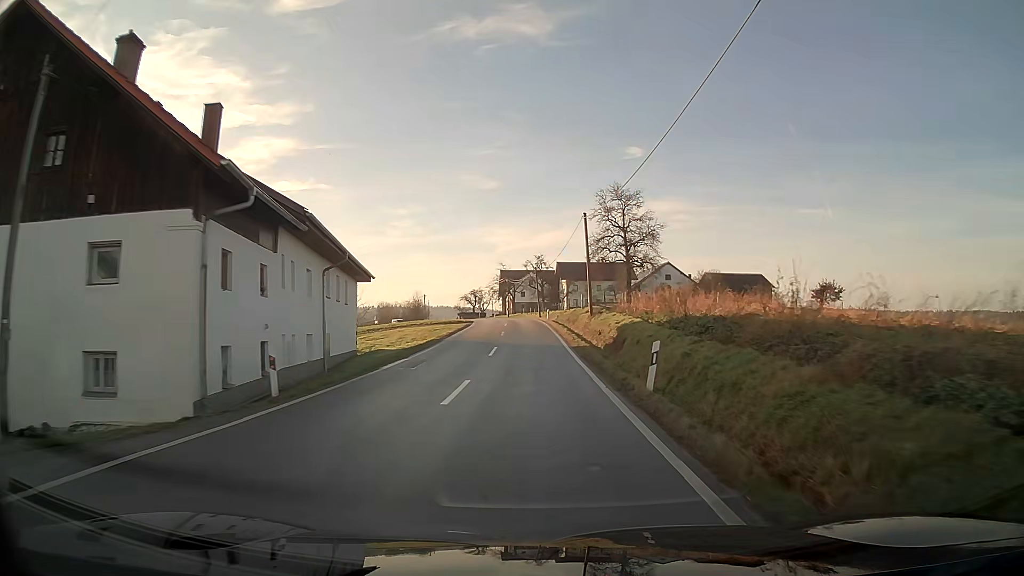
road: tertiary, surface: asphalt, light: Day
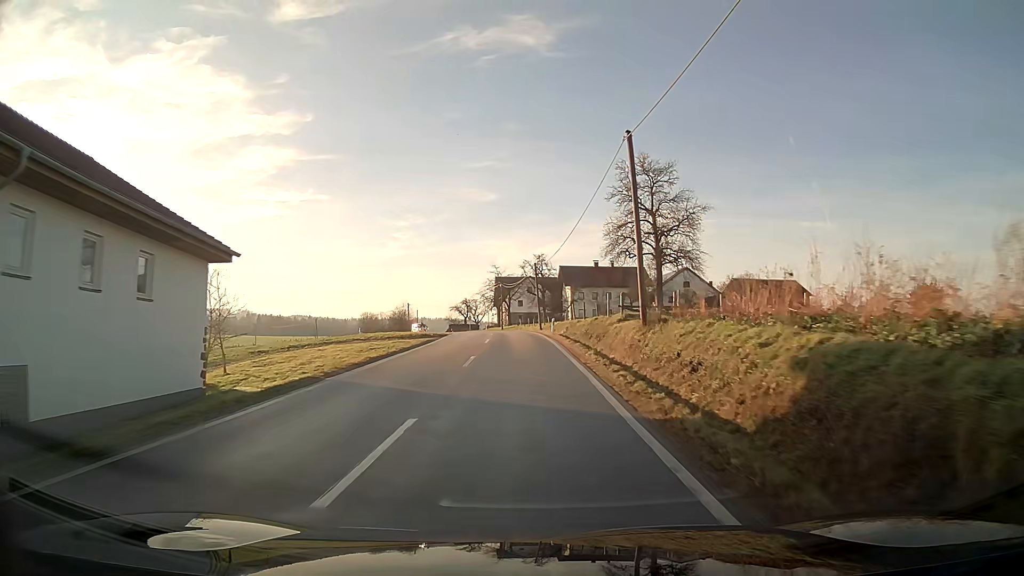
(0.0, +18.1) m; 0°
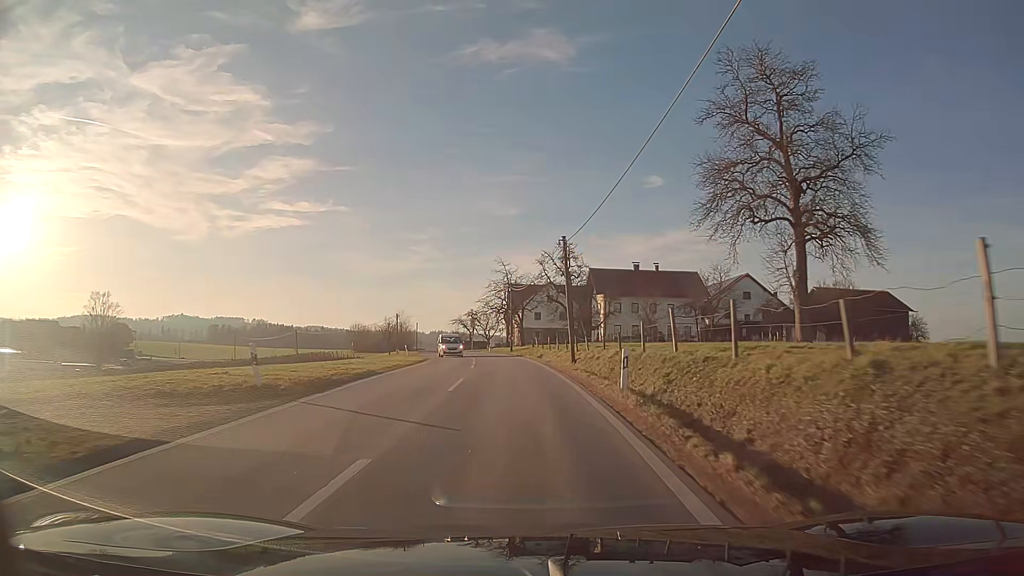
(-0.3, +26.2) m; -2°
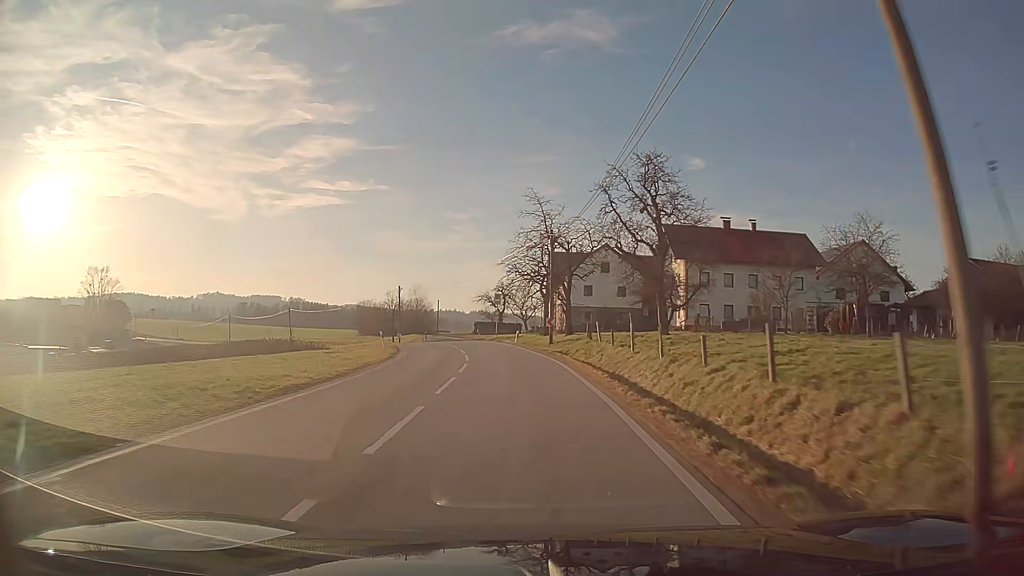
(-0.7, +25.9) m; -4°
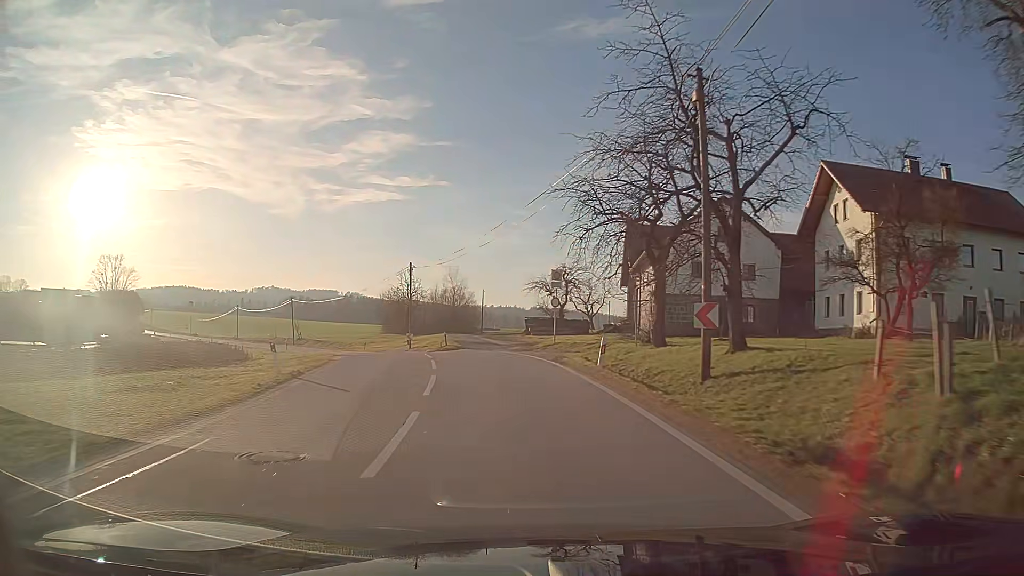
(-1.1, +25.3) m; -6°
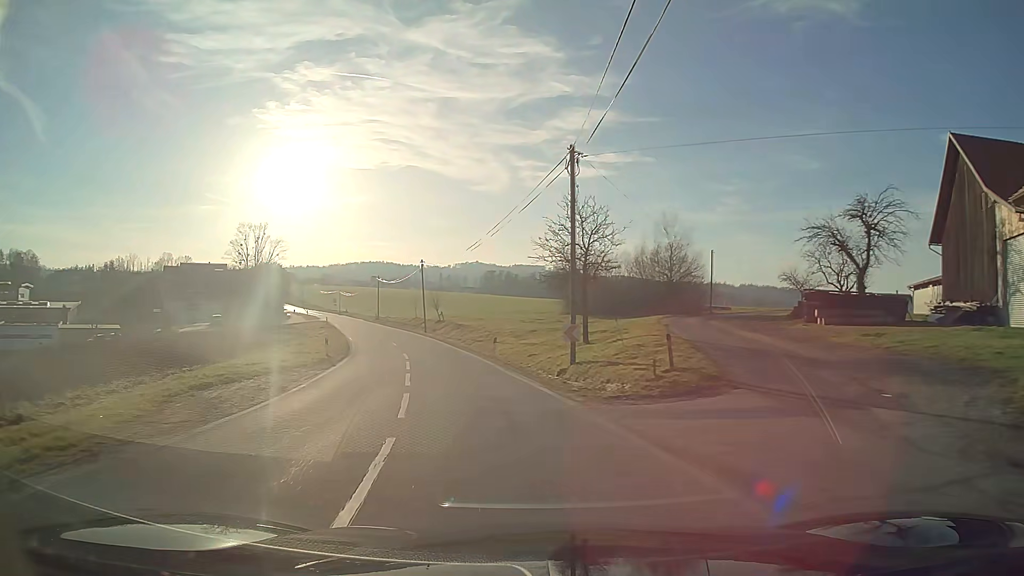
(-4.3, +31.6) m; -18°
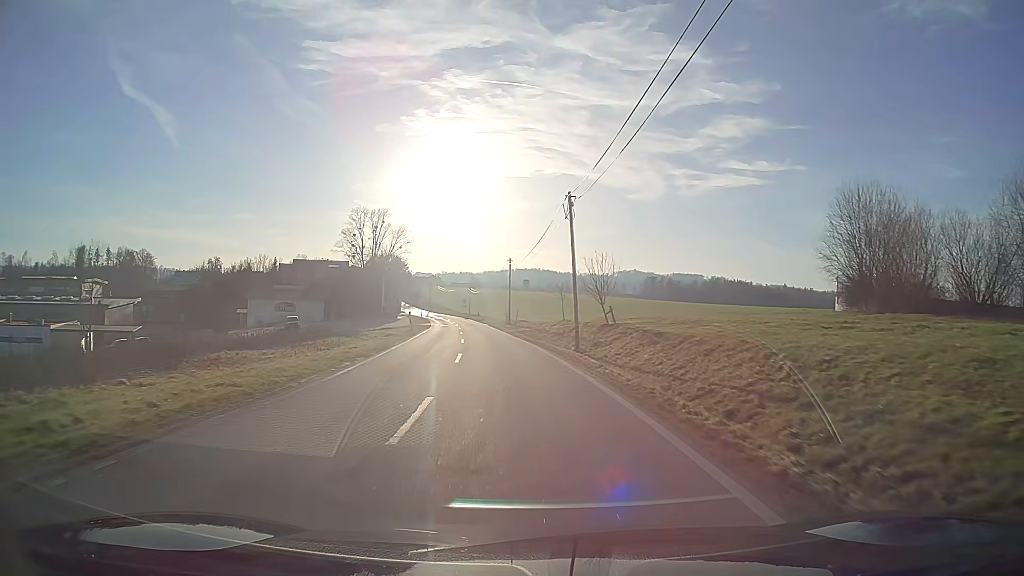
(-4.3, +33.3) m; -12°
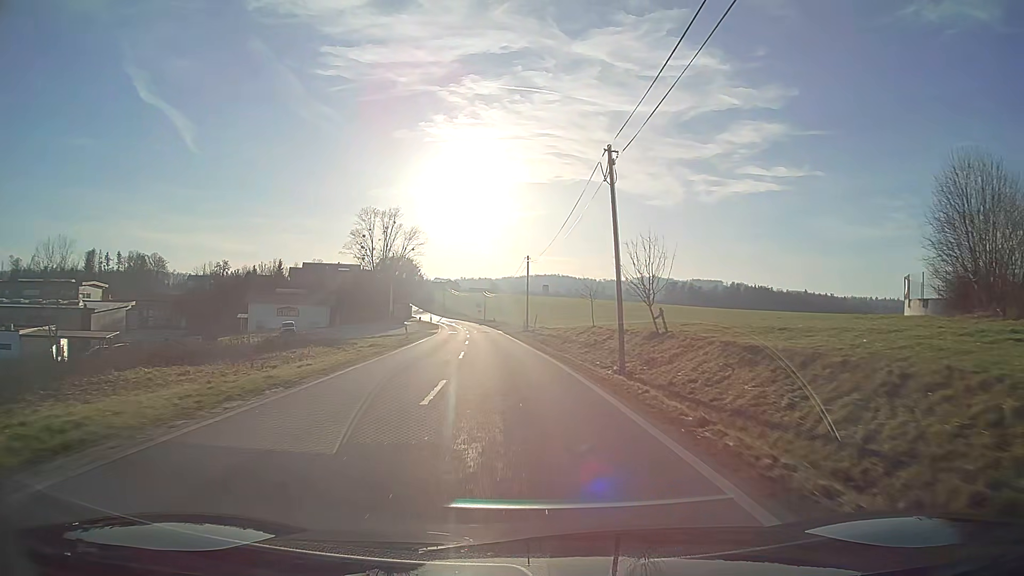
(-0.1, +8.7) m; -2°
